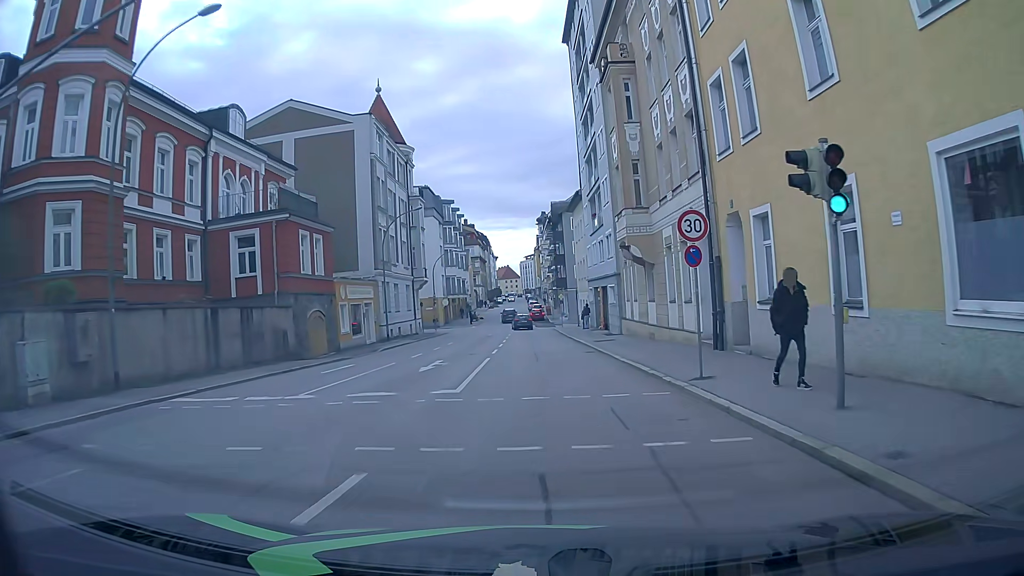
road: tertiary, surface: asphalt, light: Day
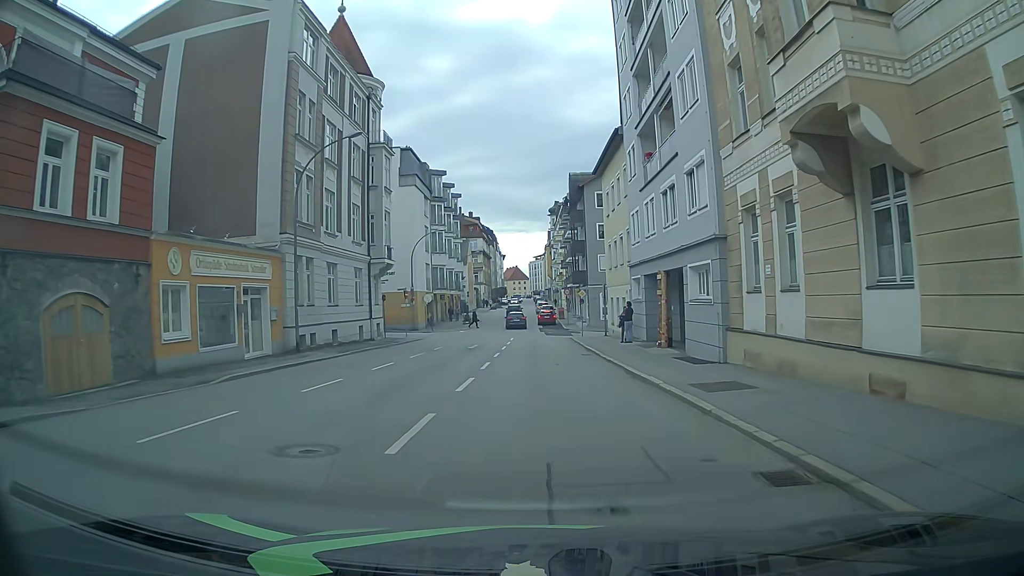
(-0.1, +19.1) m; -1°
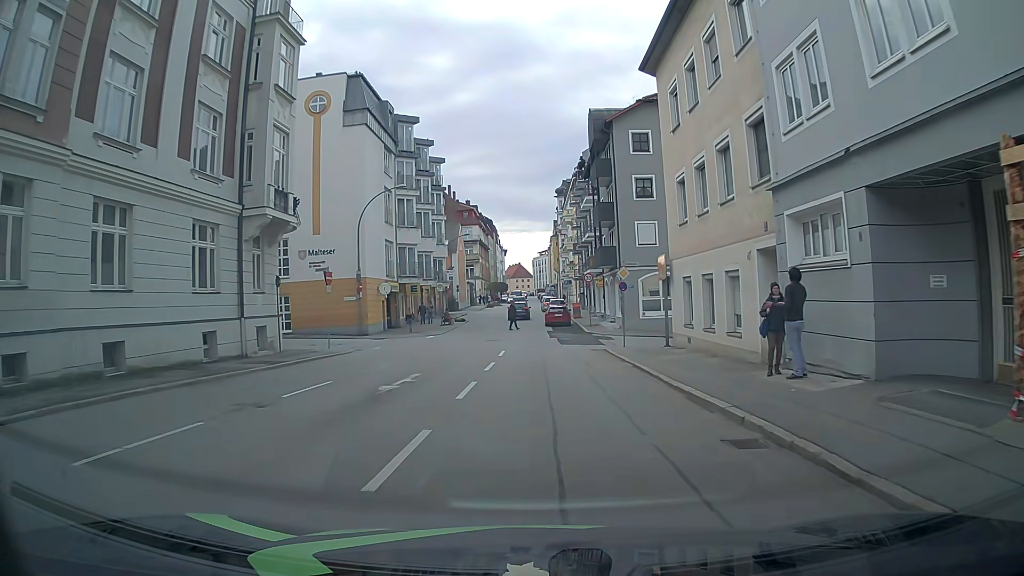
(-0.2, +19.8) m; +1°
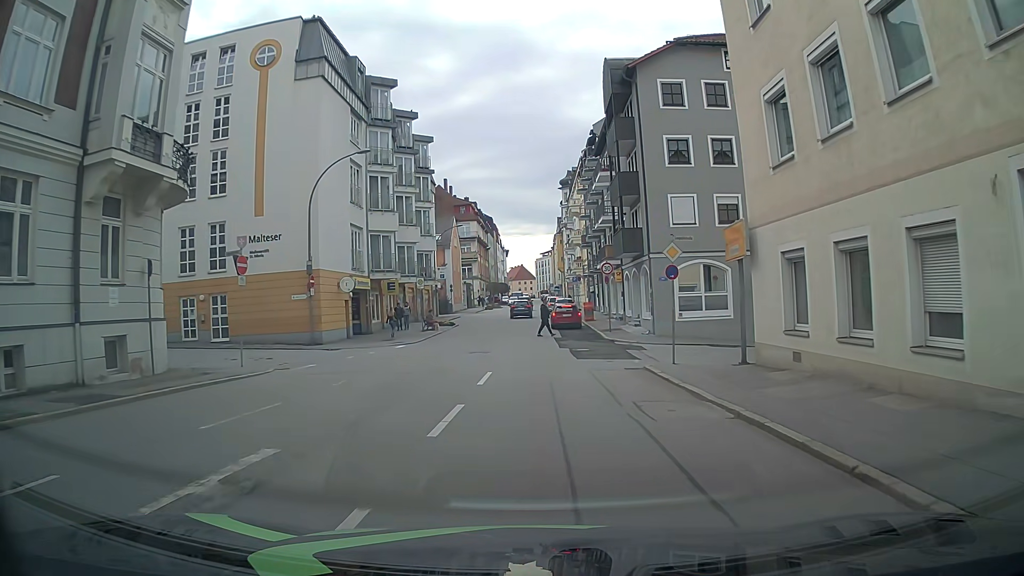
(-0.1, +9.3) m; -2°
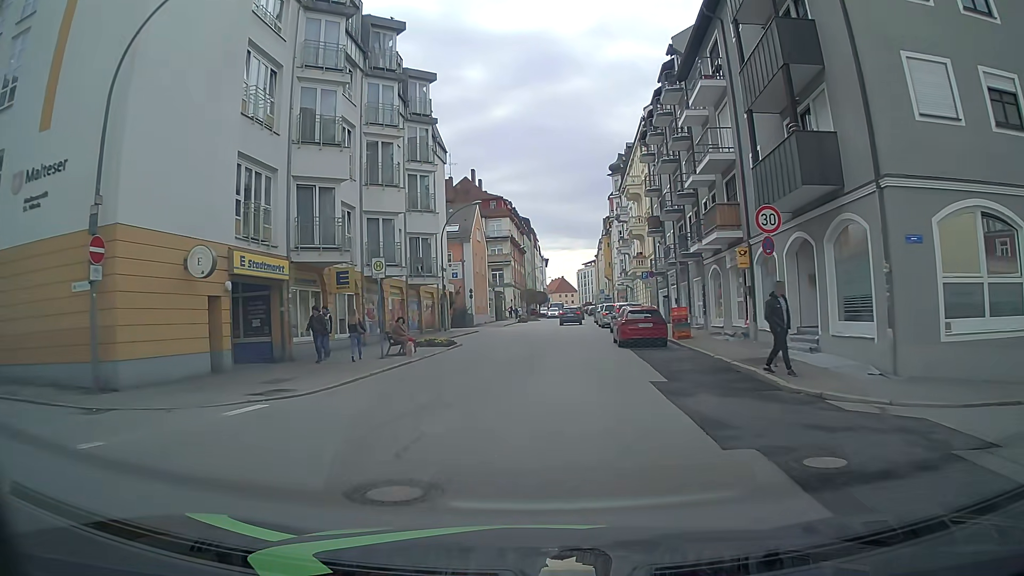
(0.0, +18.8) m; -3°
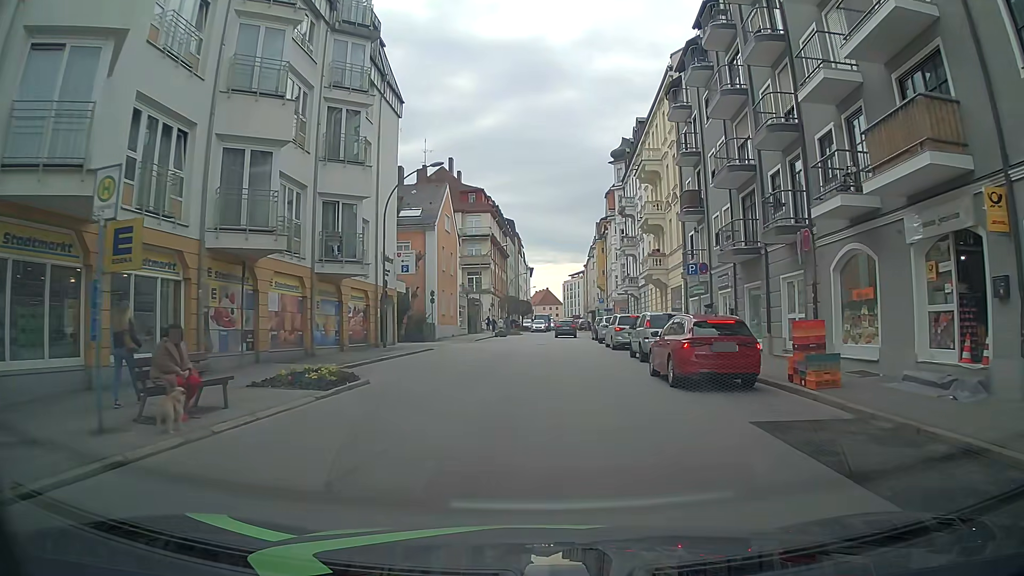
(+0.1, +14.1) m; +2°
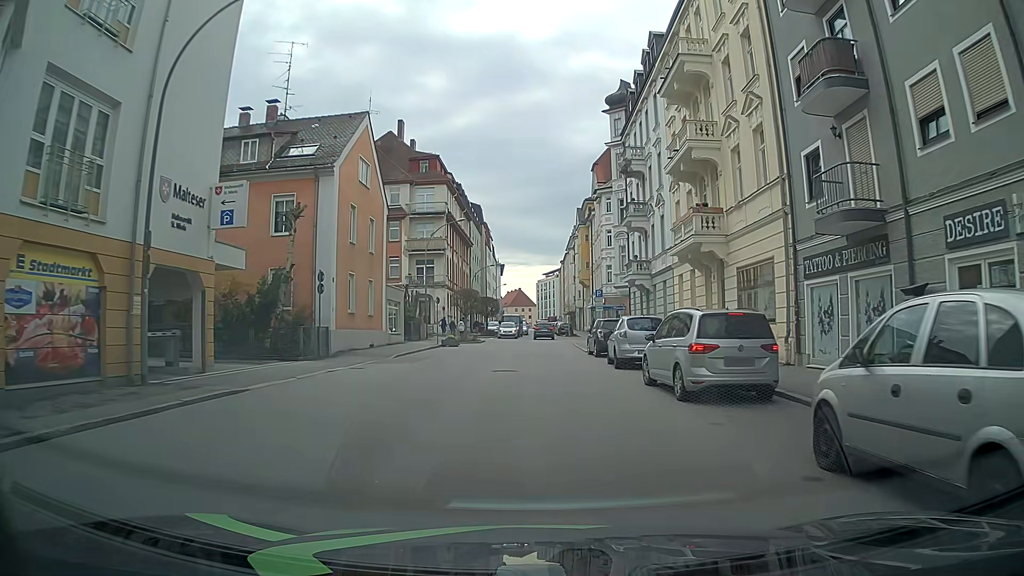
(+0.5, +18.6) m; +3°
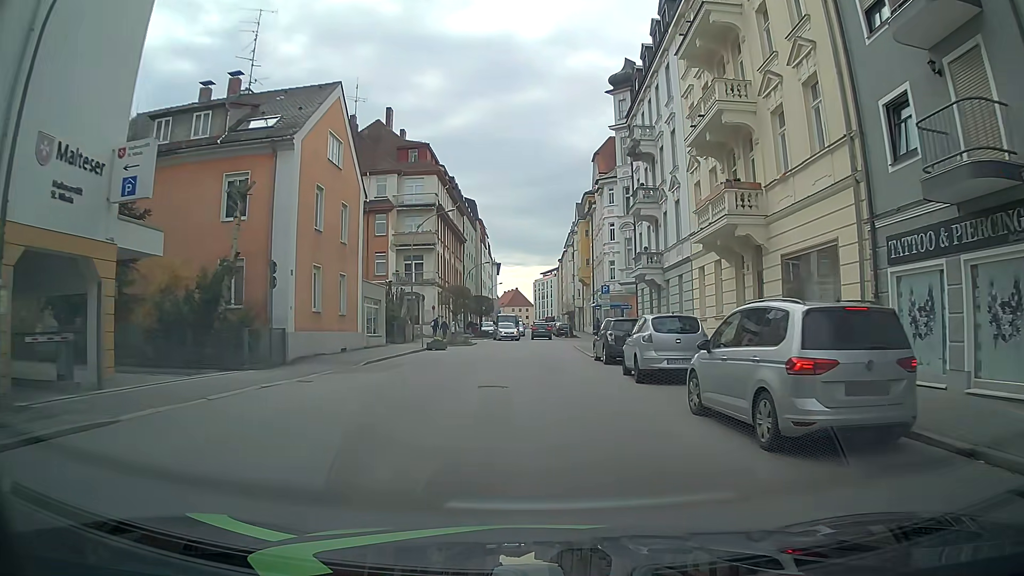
(0.0, +4.7) m; +1°
(0, +10) (0, +20) (0, +30) (0, +40) (0, +50) (0, +60) (-1, +70) (-1, +80) (-1, +90) (-2, +100) m
